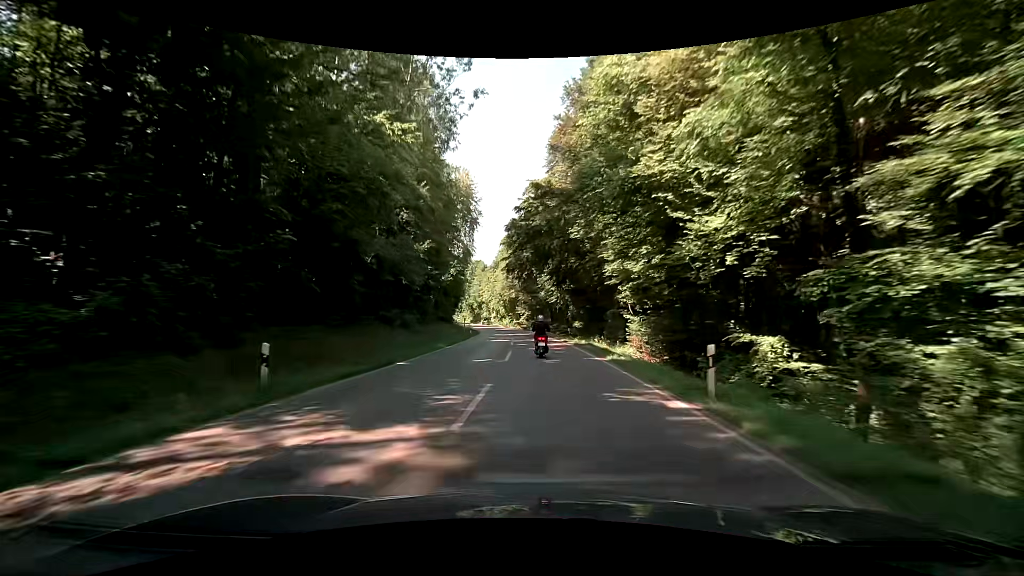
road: secondary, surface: asphalt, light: Day
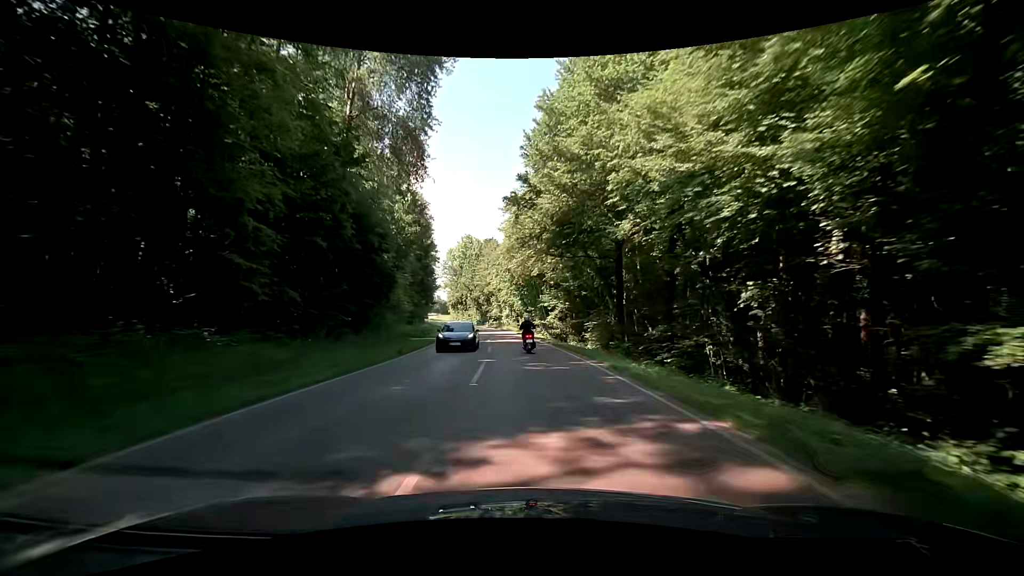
(-1.4, +55.0) m; -3°
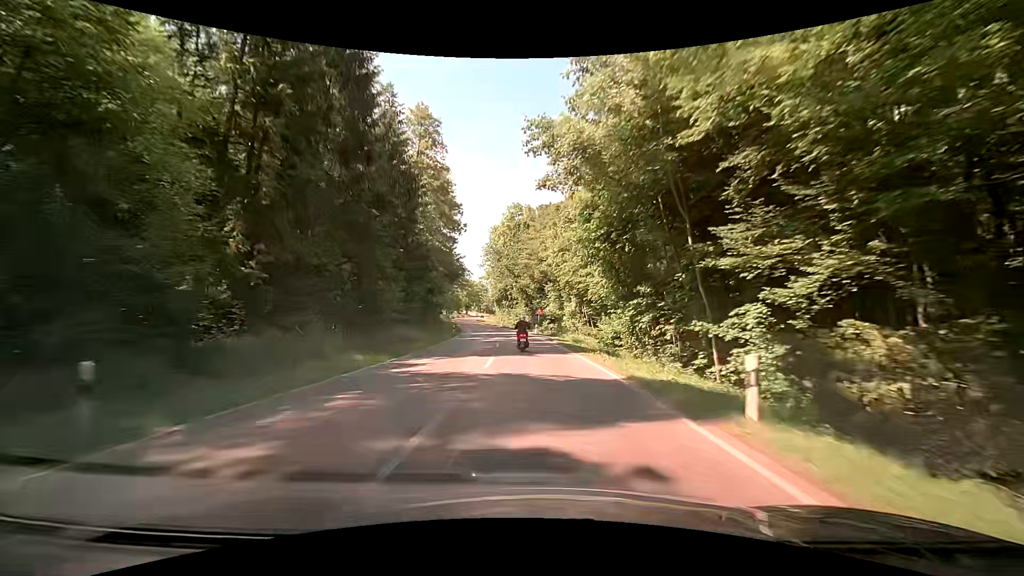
(-2.2, +44.3) m; -6°
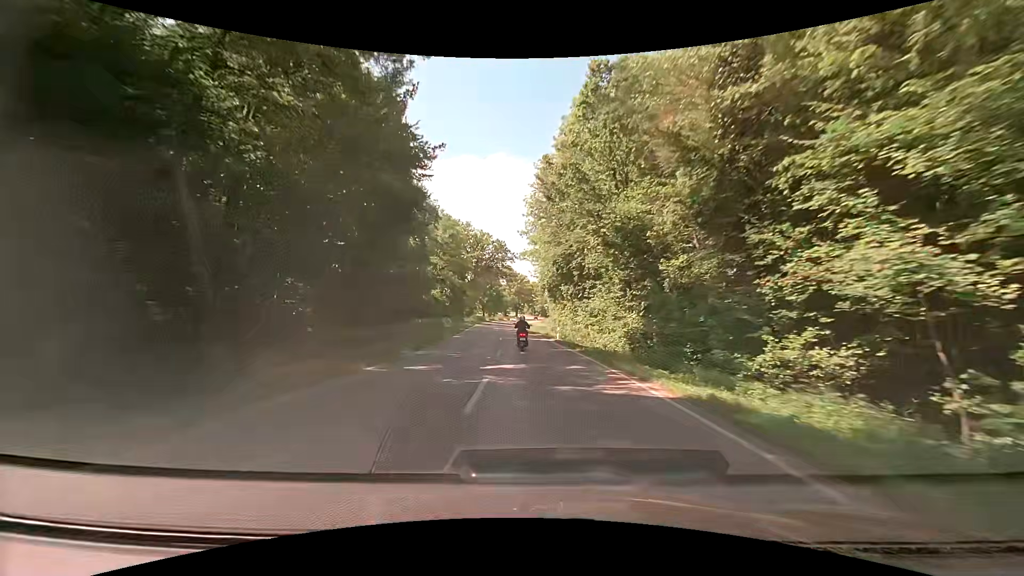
(-3.7, +55.8) m; -7°
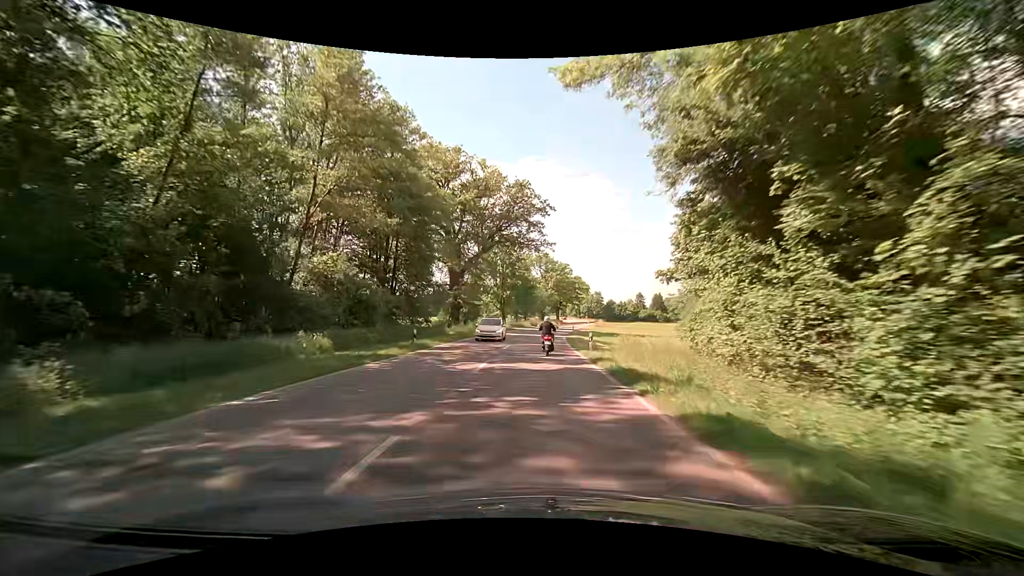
(-2.4, +57.4) m; -4°
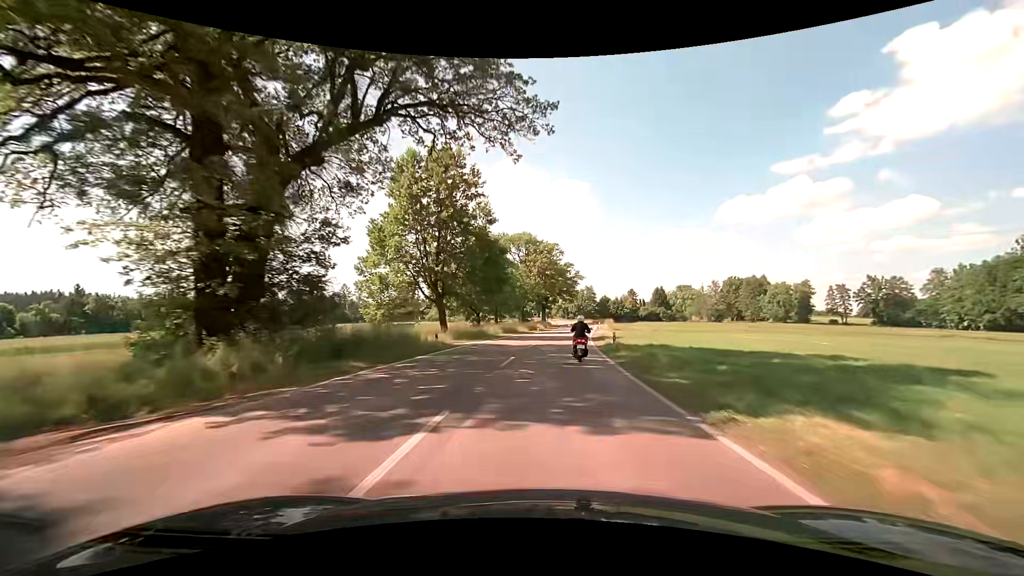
(+0.2, +46.6) m; +2°
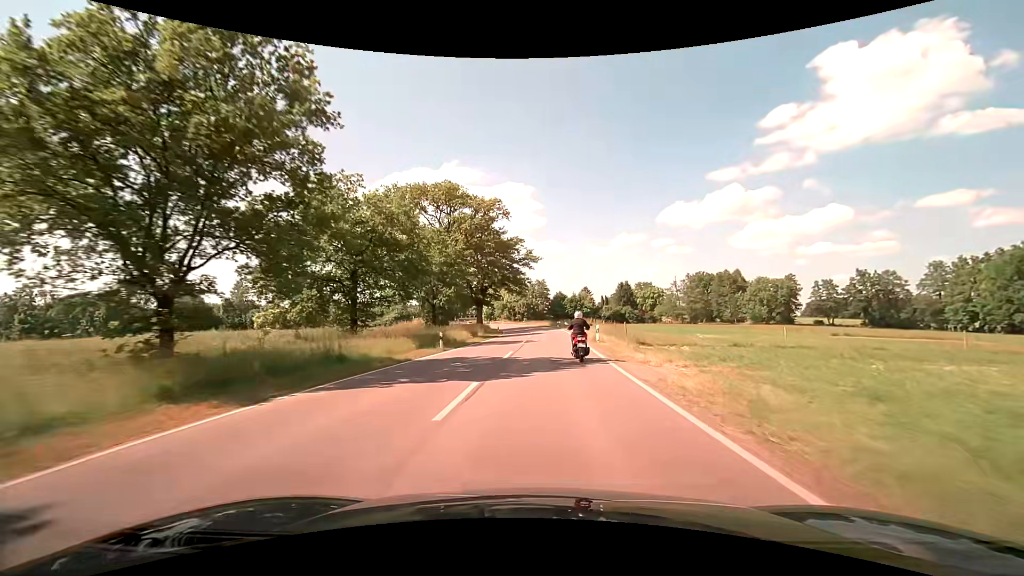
(+2.5, +44.3) m; +6°
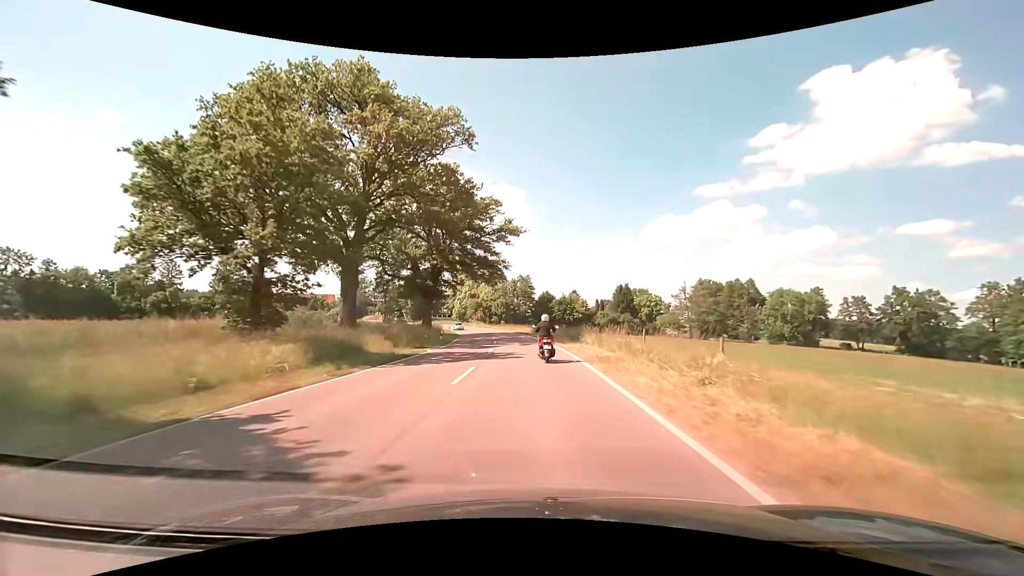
(+0.7, +31.5) m; +2°
(0, +10) (0, +20) (0, +30) (-1, +40) (-2, +50) (-3, +60) (-5, +70) (-7, +80) (-9, +89) (-11, +99) m
